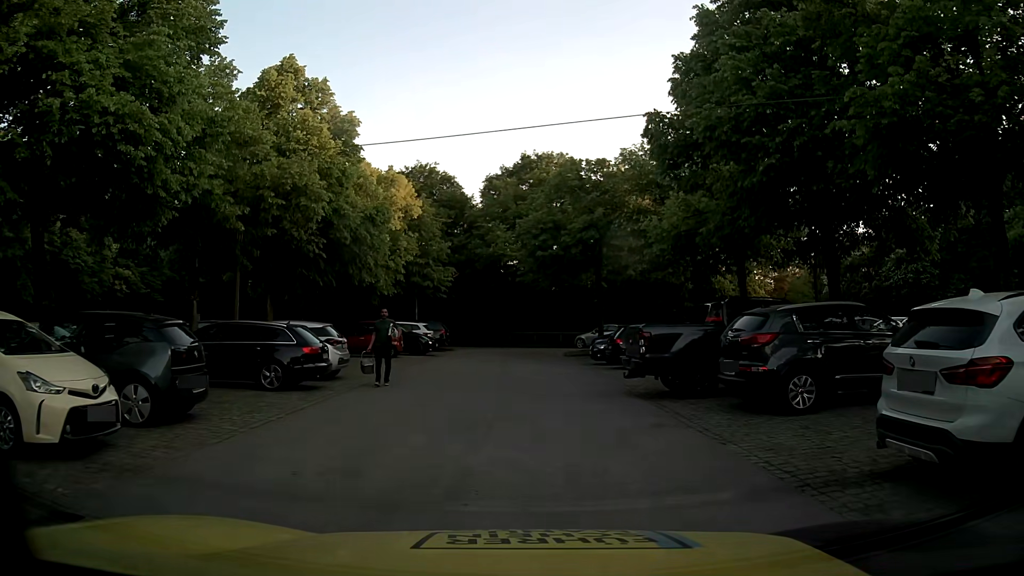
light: Day
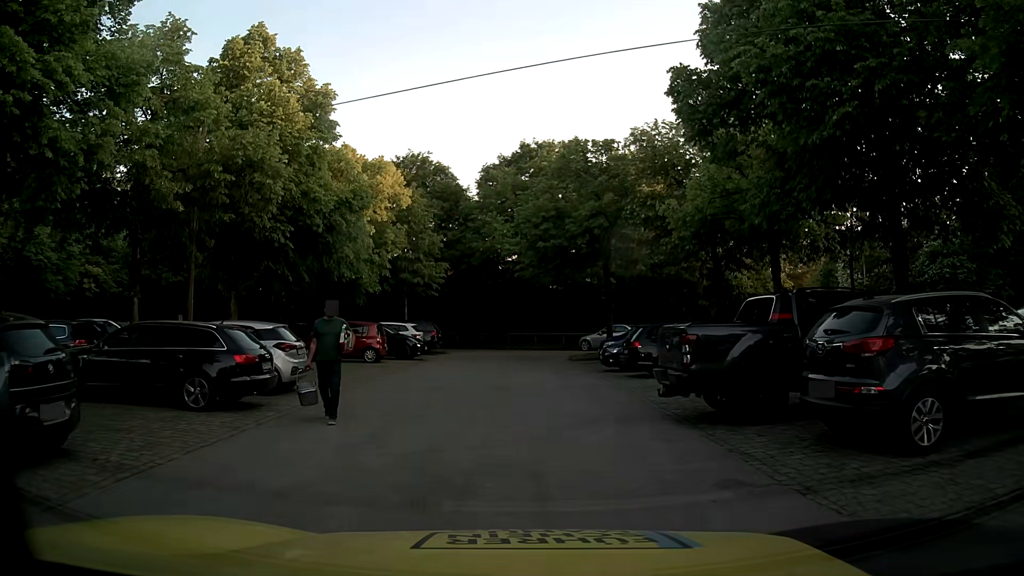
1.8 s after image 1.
(+0.1, +3.5) m; 0°
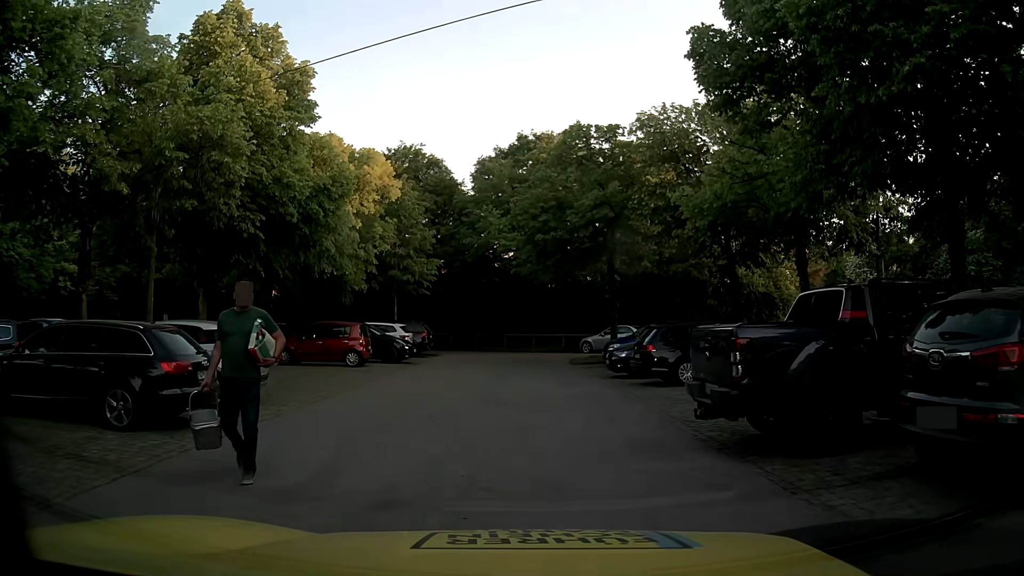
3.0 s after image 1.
(0.0, +2.3) m; 0°
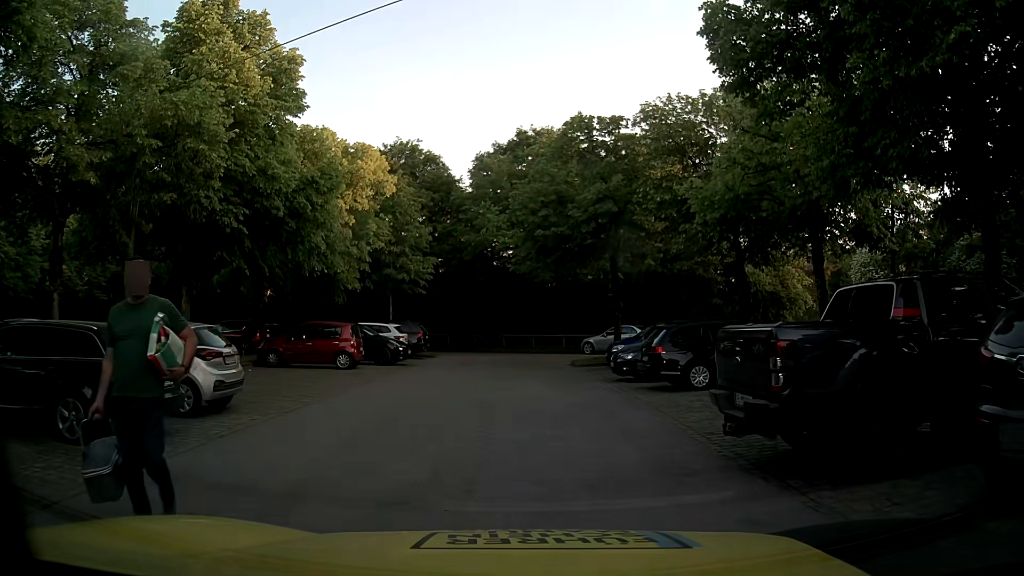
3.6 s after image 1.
(0.0, +1.1) m; +2°
